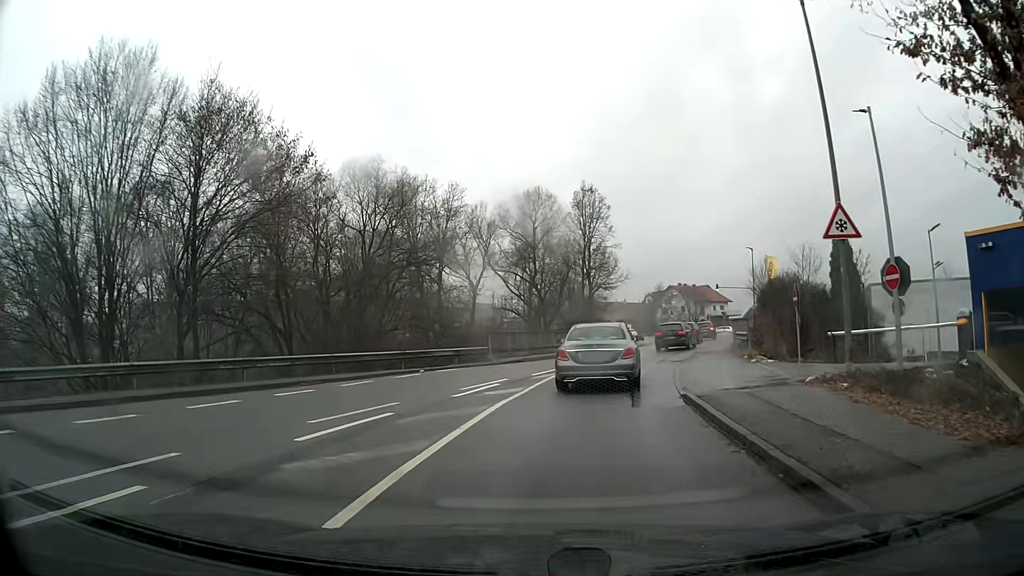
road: tertiary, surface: asphalt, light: Day
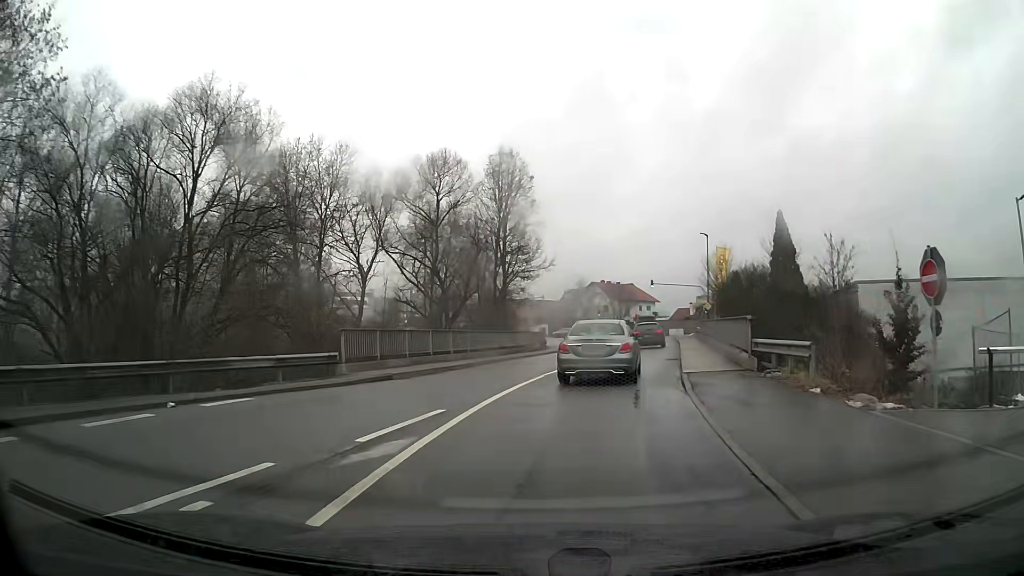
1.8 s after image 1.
(+0.8, +12.0) m; +8°
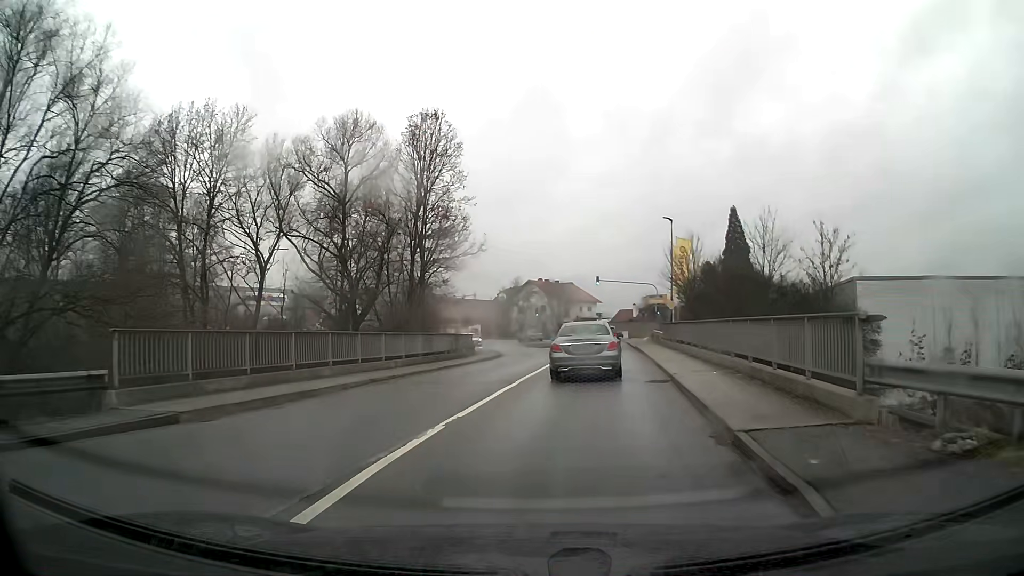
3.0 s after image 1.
(+0.4, +8.9) m; +6°
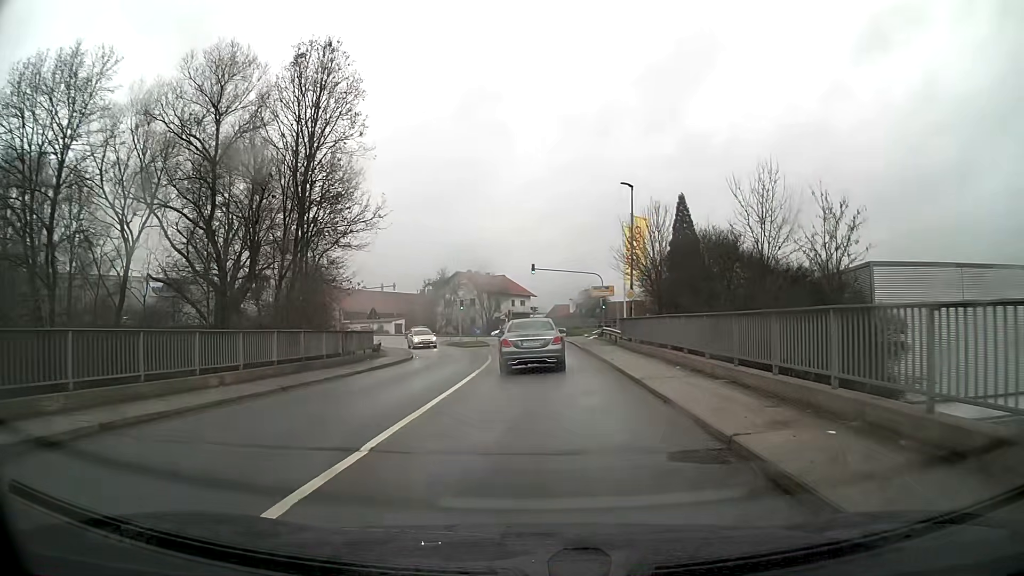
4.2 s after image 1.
(+0.4, +9.6) m; +5°
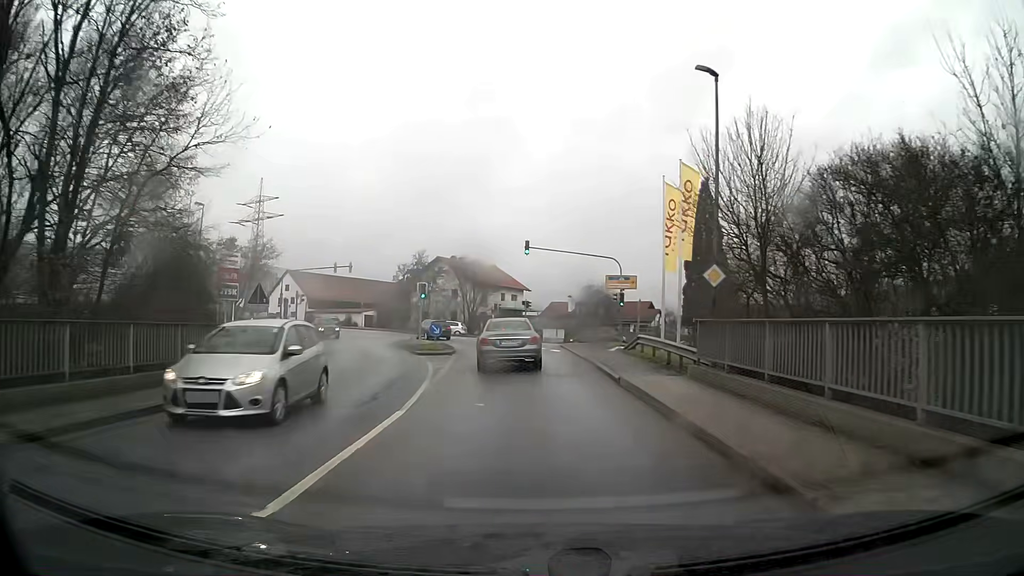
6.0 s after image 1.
(+0.1, +16.1) m; 0°
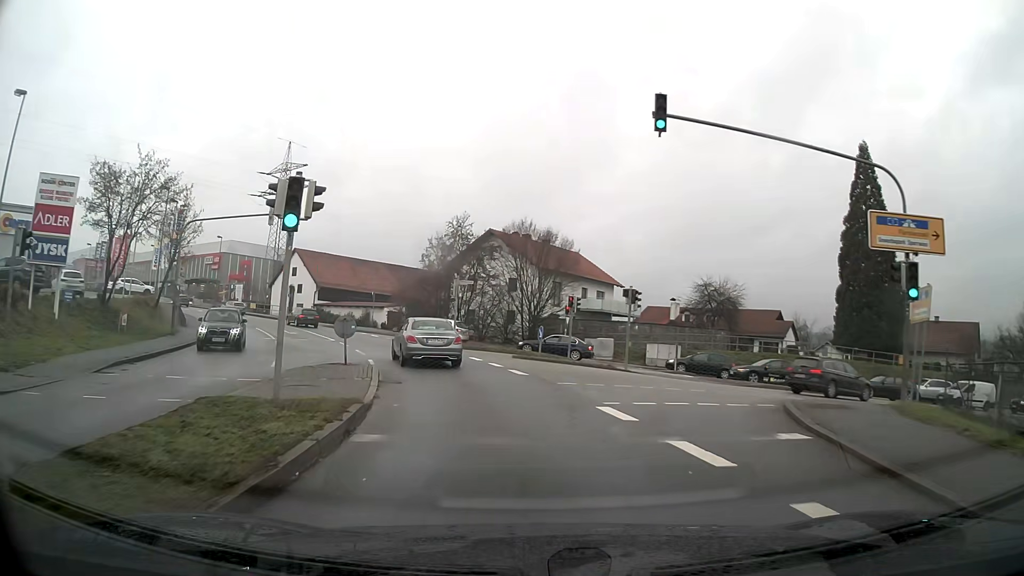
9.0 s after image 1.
(-1.4, +28.2) m; -8°
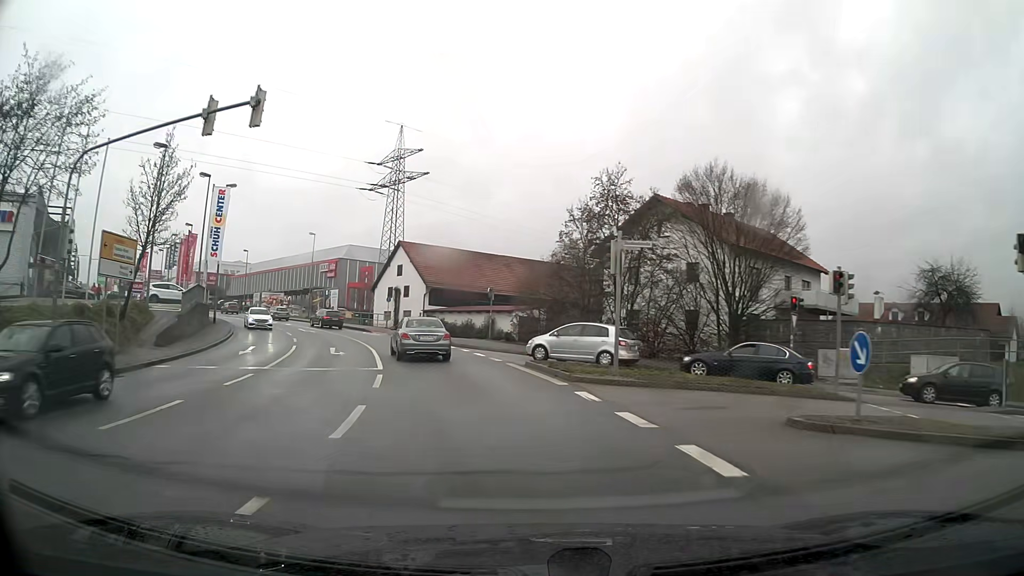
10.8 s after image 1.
(-2.0, +18.1) m; -13°
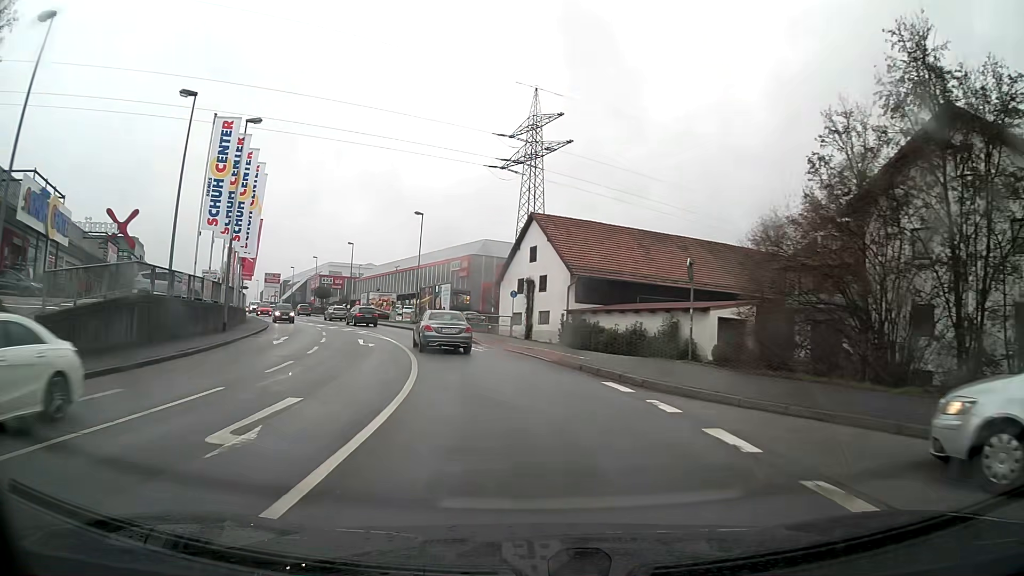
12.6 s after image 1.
(-2.2, +19.2) m; -12°
(0, +10) (-2, +20) (-4, +30) (-7, +39) (-11, +48) (-15, +57) (-20, +66) (-24, +76) (-28, +85) (-32, +94) m
